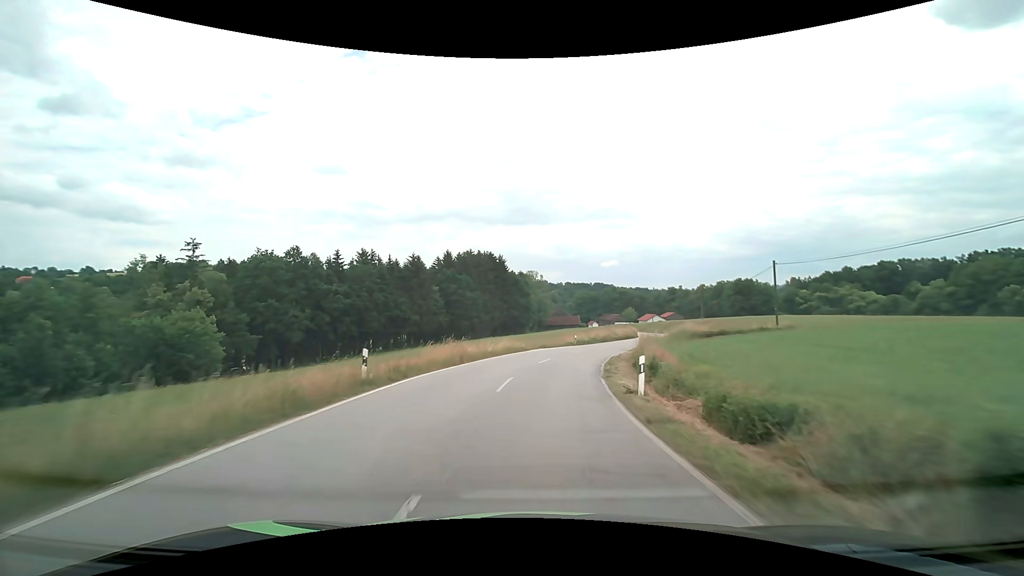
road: secondary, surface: asphalt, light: Day
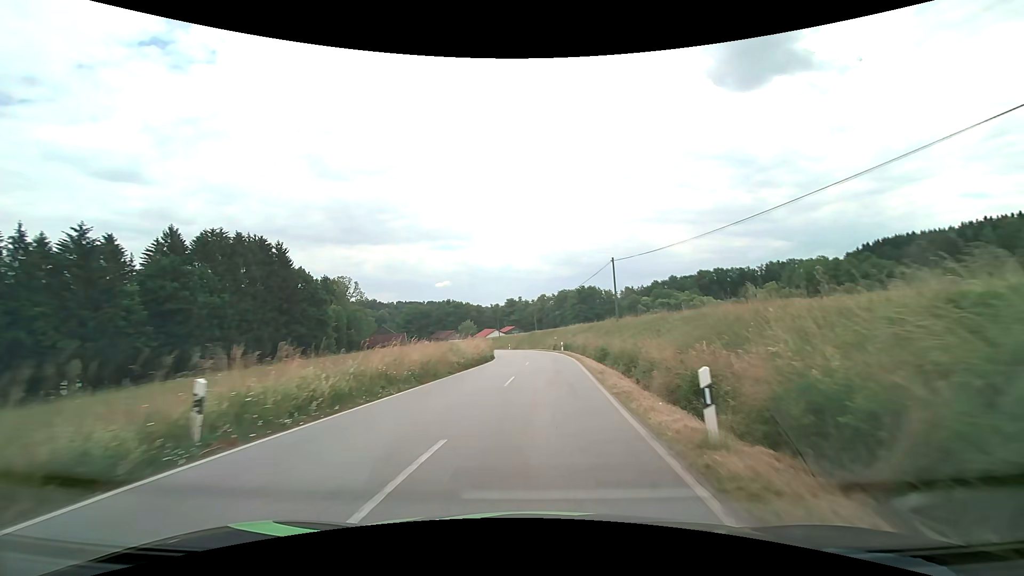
(+6.0, +44.0) m; +18°
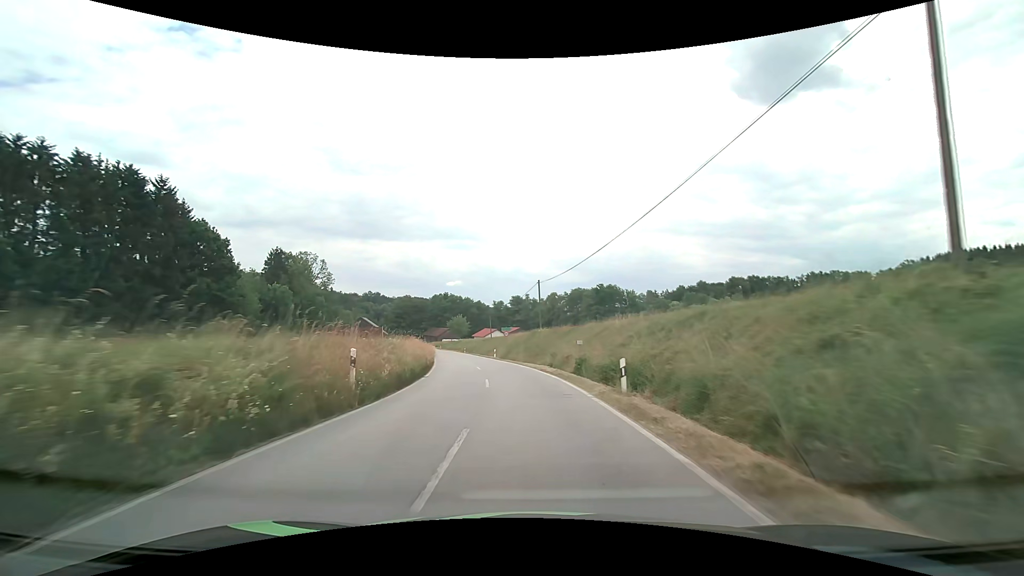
(+1.1, +34.8) m; 0°
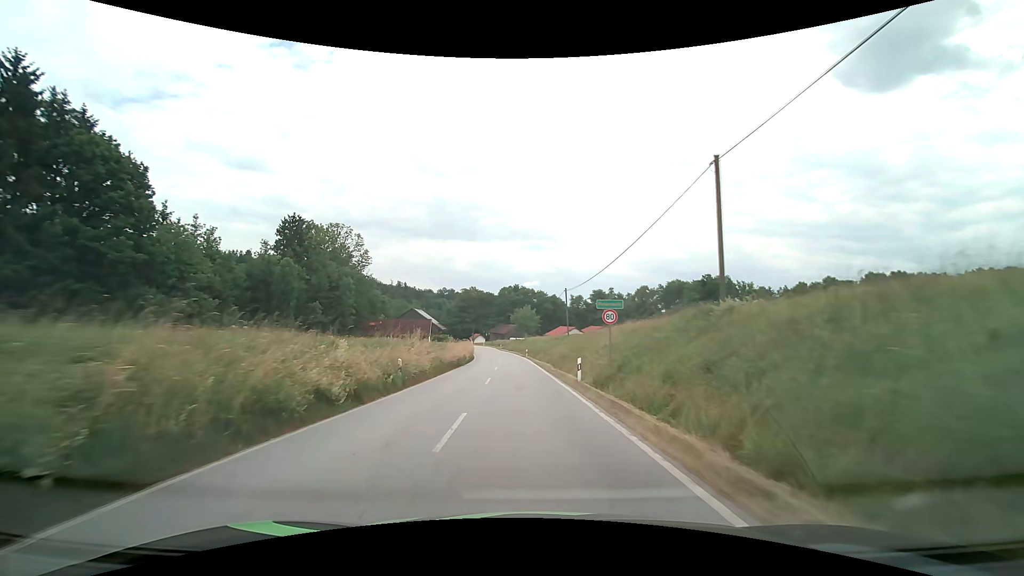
(-2.5, +33.8) m; -9°
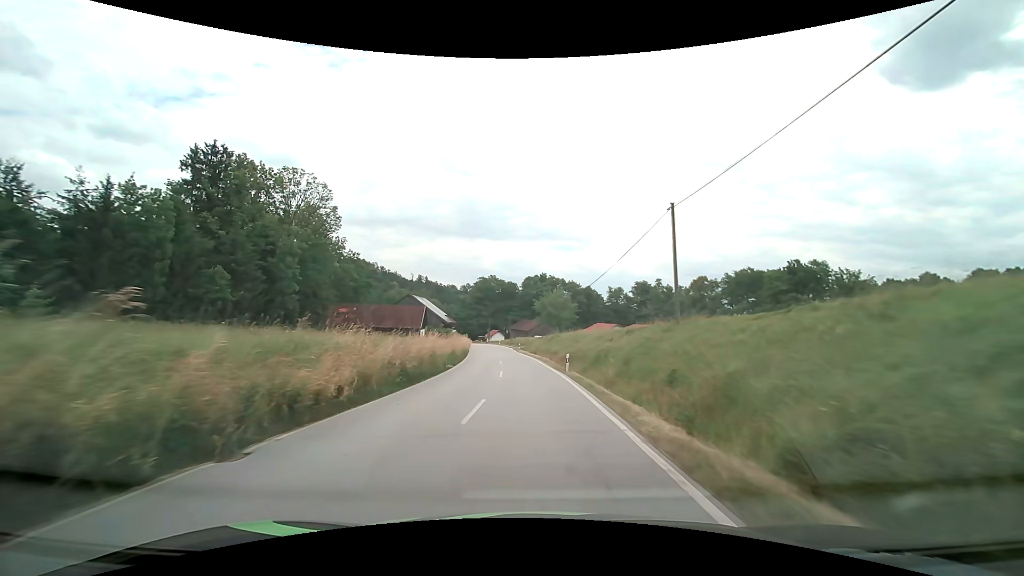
(-1.1, +34.1) m; -3°
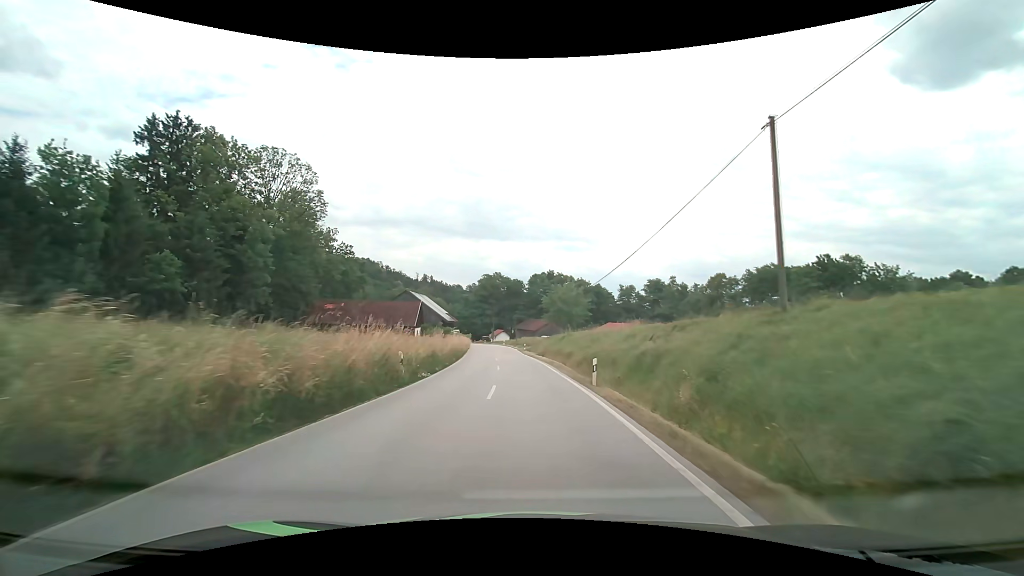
(0.0, +8.7) m; -1°
